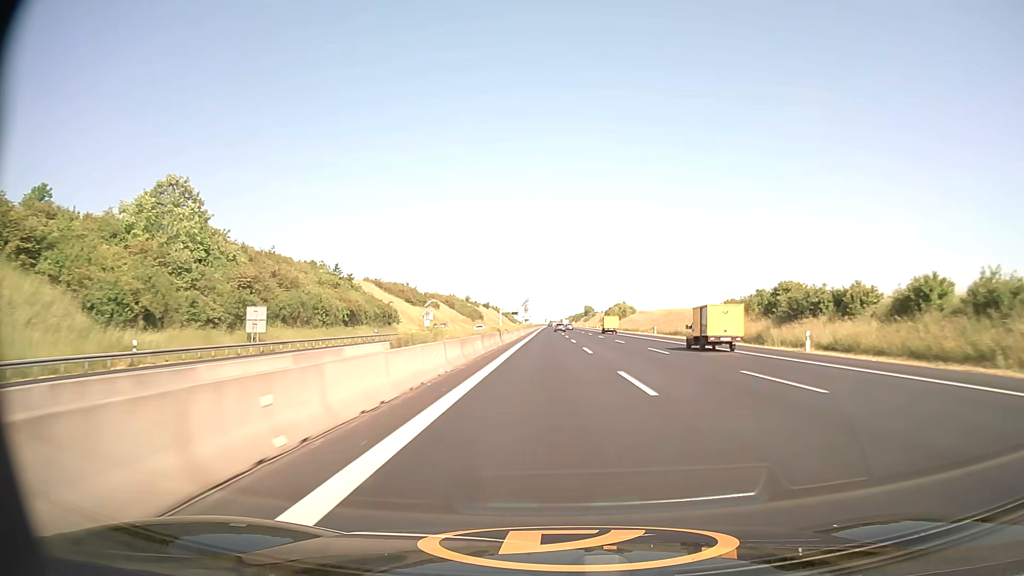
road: motorway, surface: asphalt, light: Day
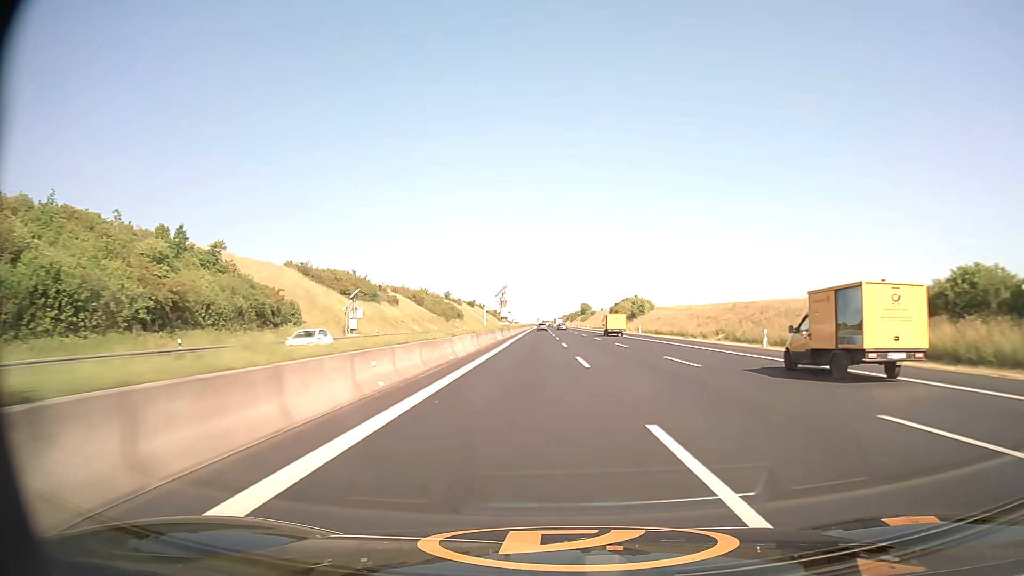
(+0.2, +45.6) m; +1°
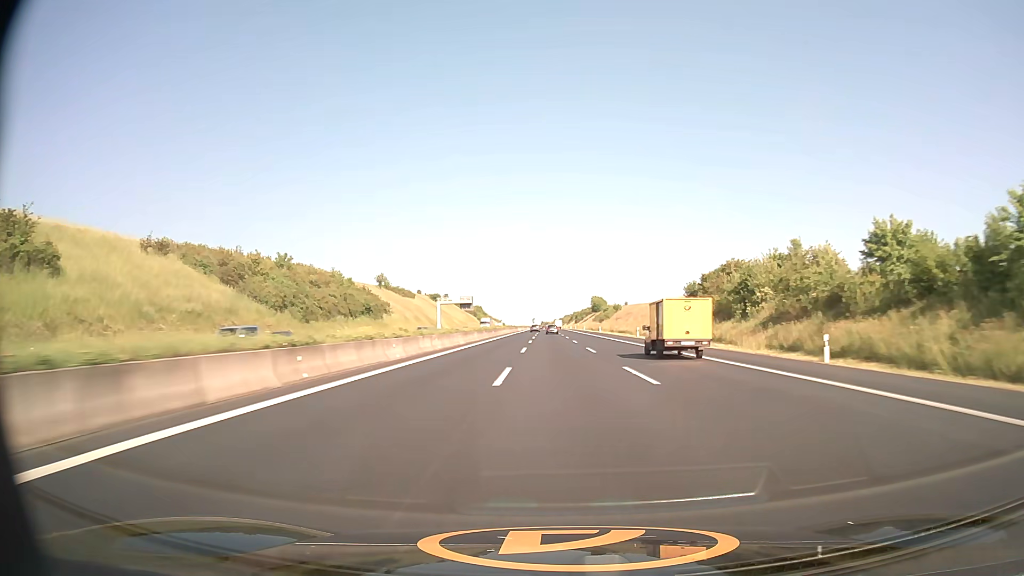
(+0.7, +113.8) m; 0°
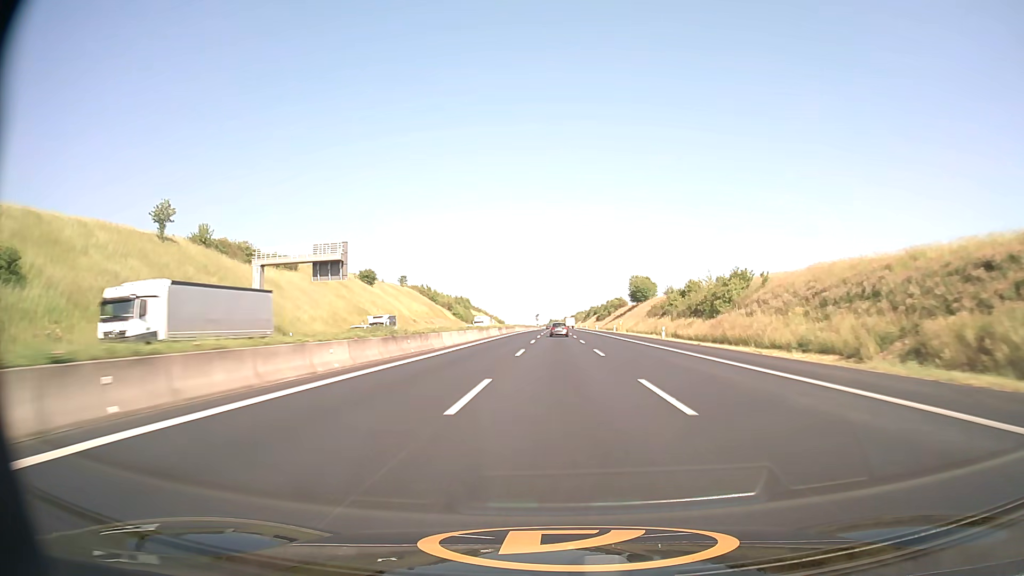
(-1.0, +112.8) m; -1°
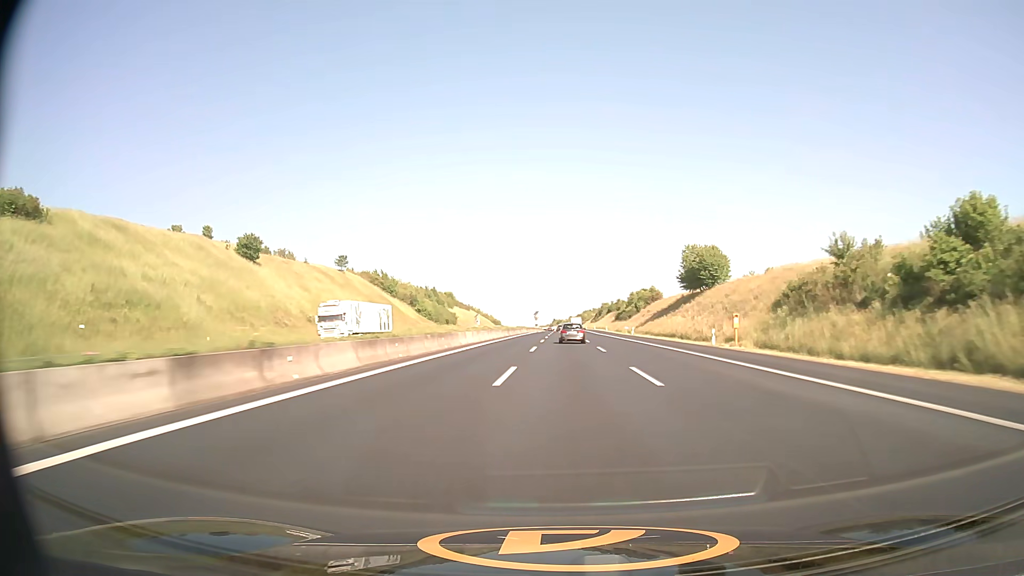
(0.0, +67.0) m; 0°
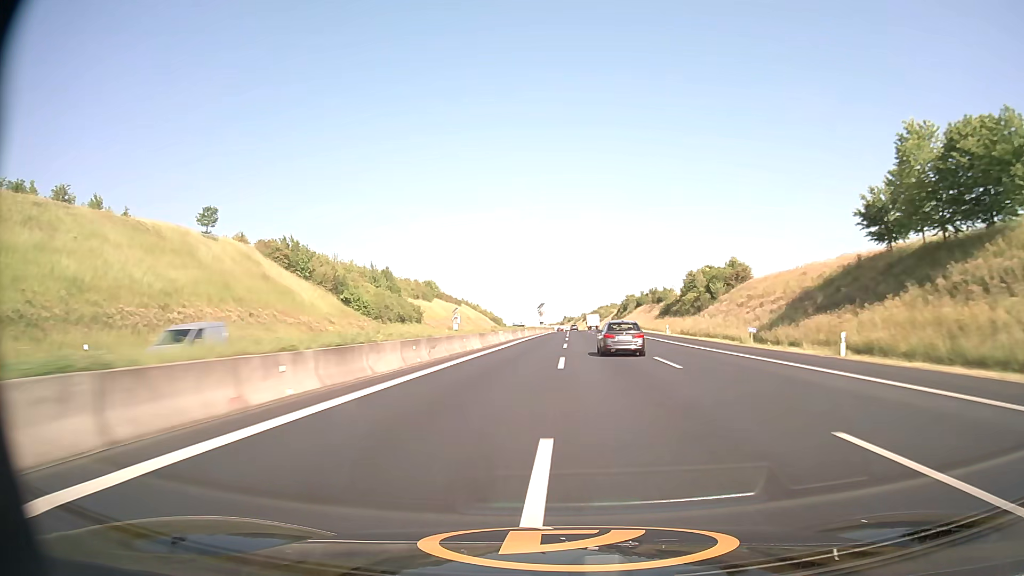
(-0.5, +66.6) m; -1°
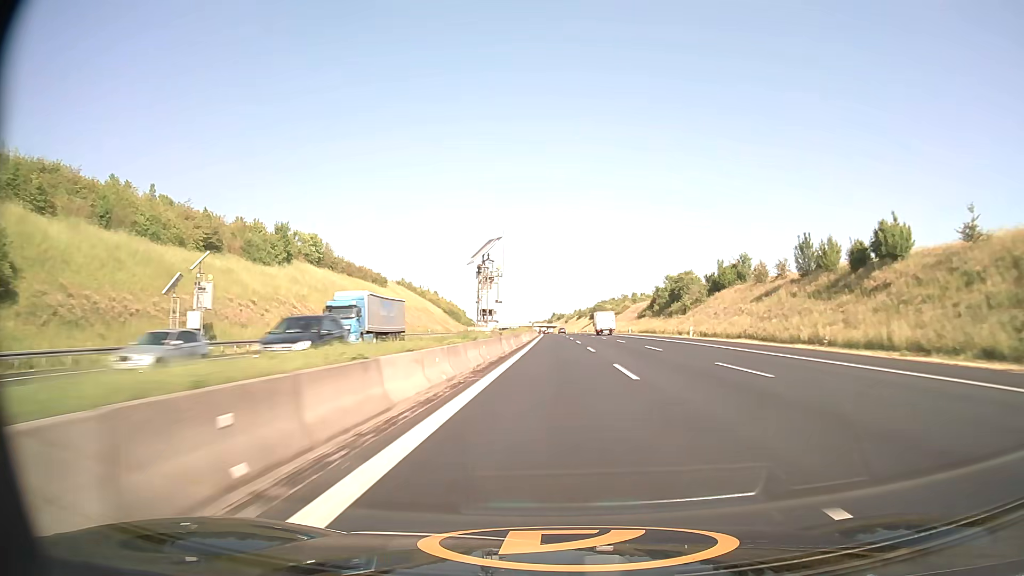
(+0.3, +111.2) m; +1°
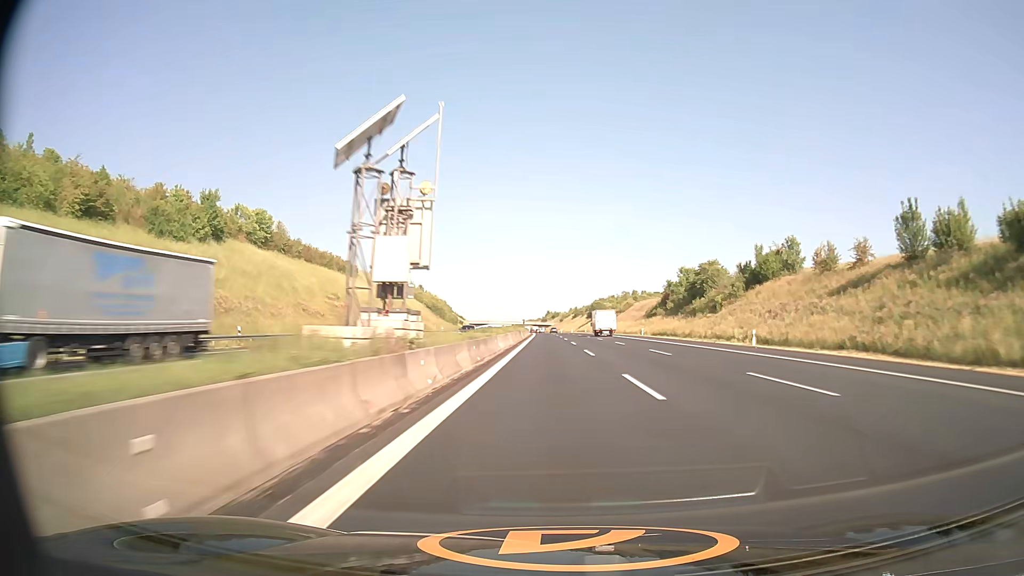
(0.0, +22.4) m; 0°
(0, +10) (0, +20) (0, +30) (0, +40) (0, +50) (0, +60) (+1, +70) (+1, +80) (+1, +90) (+1, +100) m
